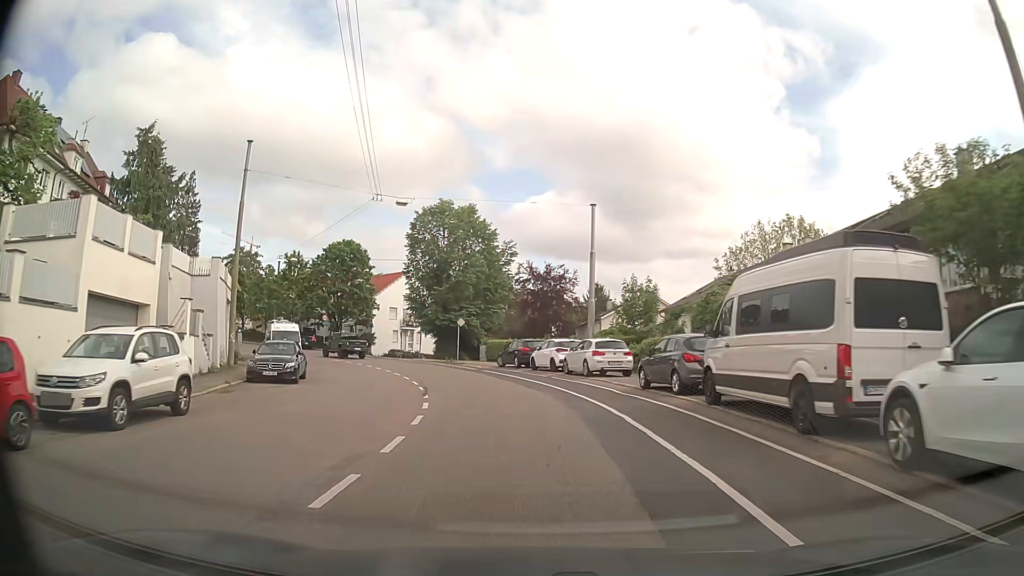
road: secondary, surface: asphalt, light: Day
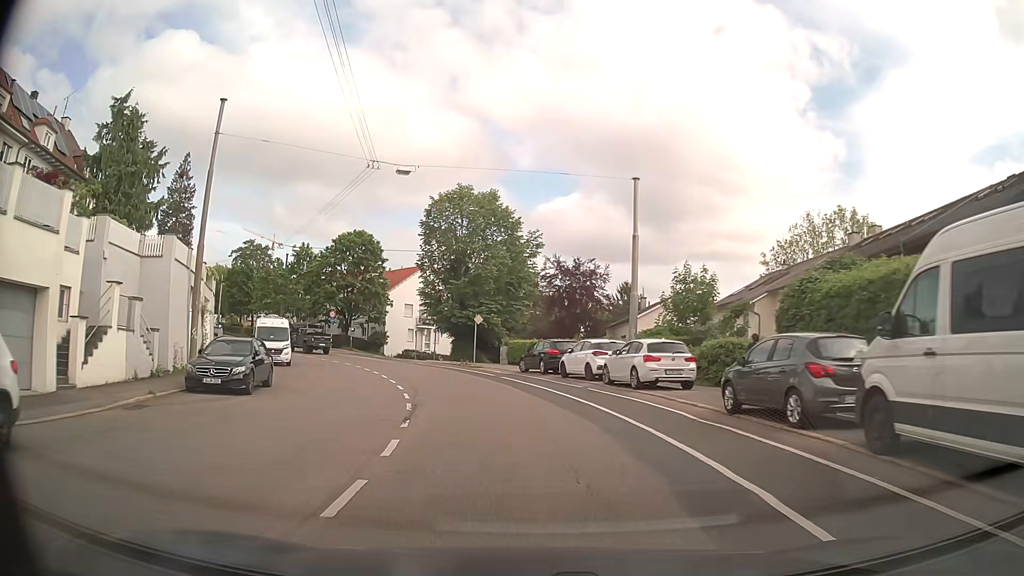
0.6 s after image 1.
(-0.1, +6.1) m; -2°
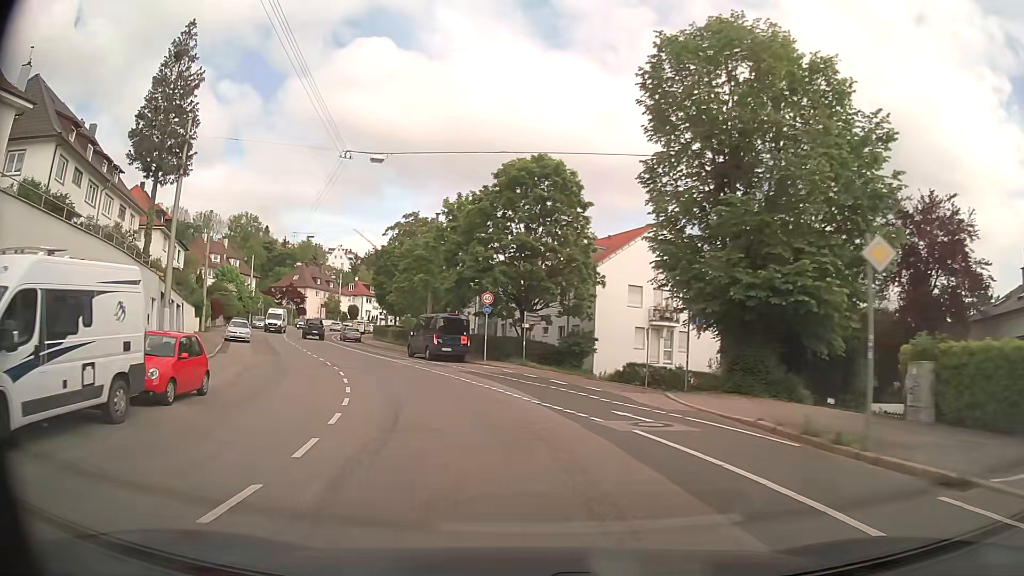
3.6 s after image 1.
(-4.2, +30.6) m; -20°
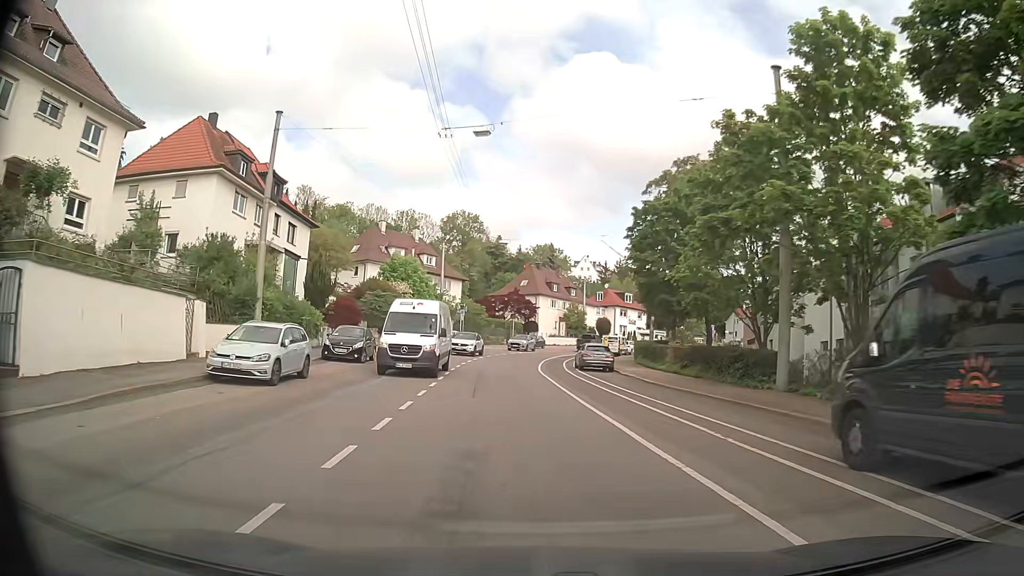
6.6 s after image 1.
(-7.0, +30.5) m; -22°
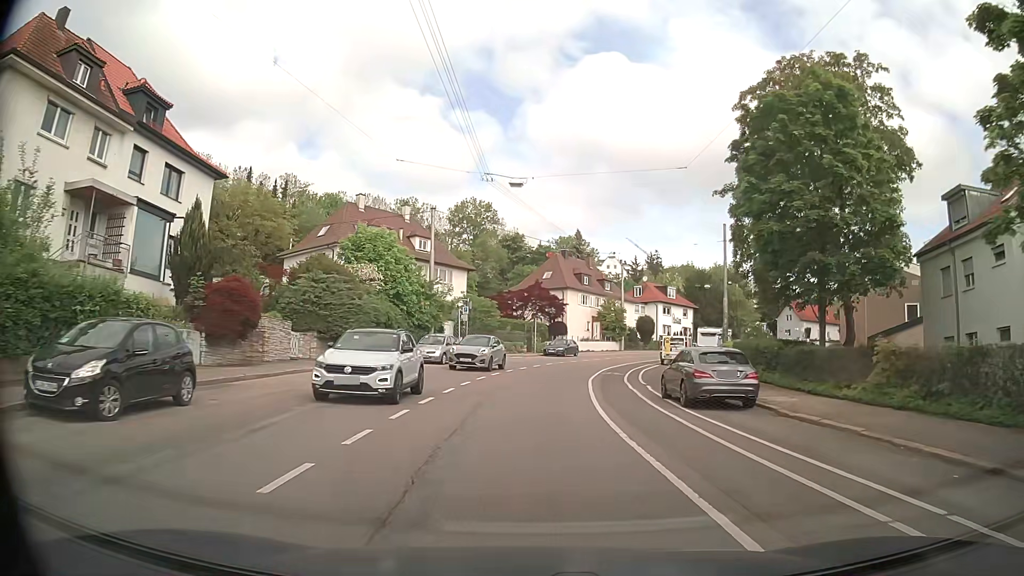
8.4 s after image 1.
(-0.5, +18.9) m; -1°
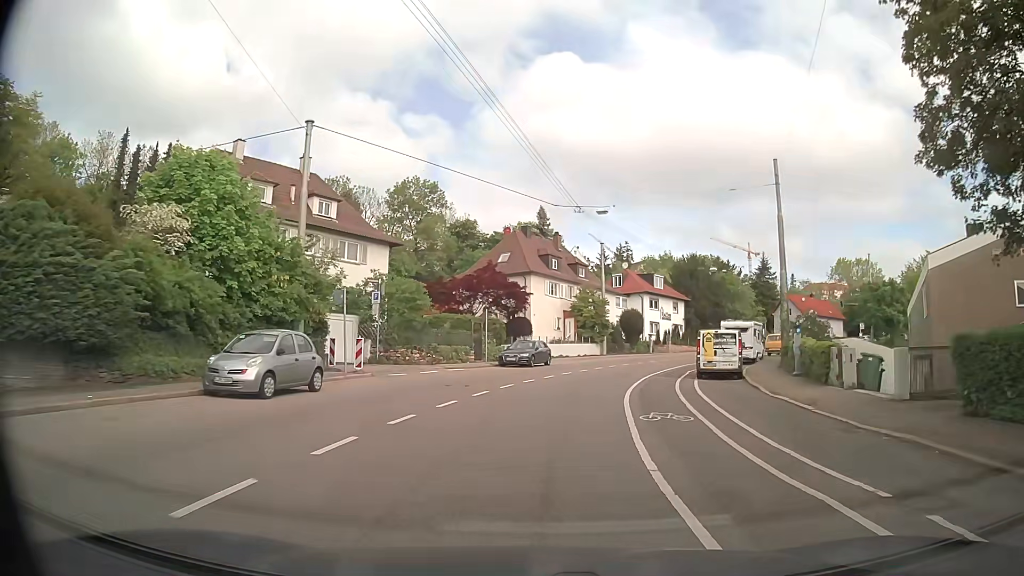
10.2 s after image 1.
(+0.2, +18.9) m; +3°
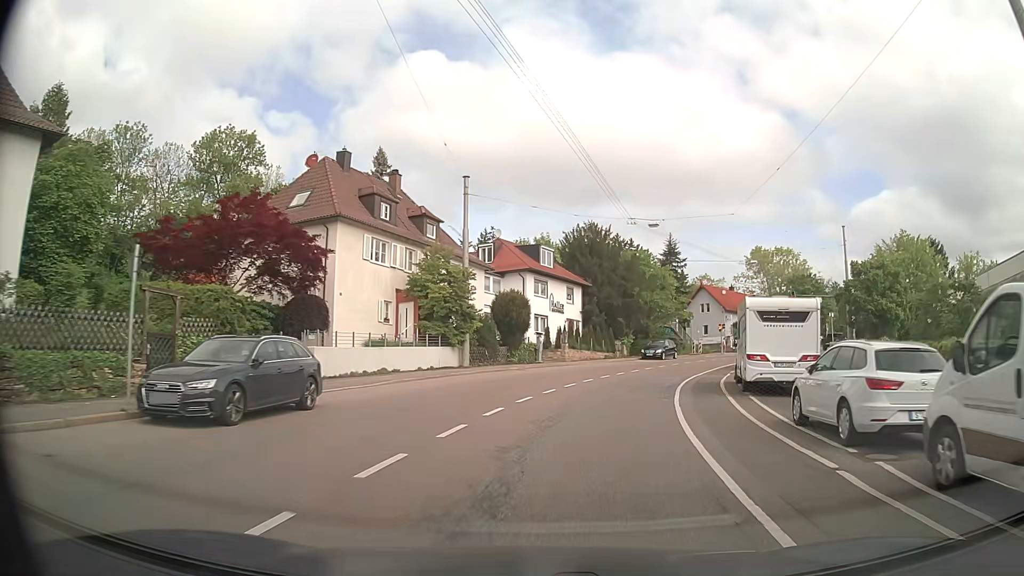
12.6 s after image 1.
(+2.2, +25.1) m; +12°
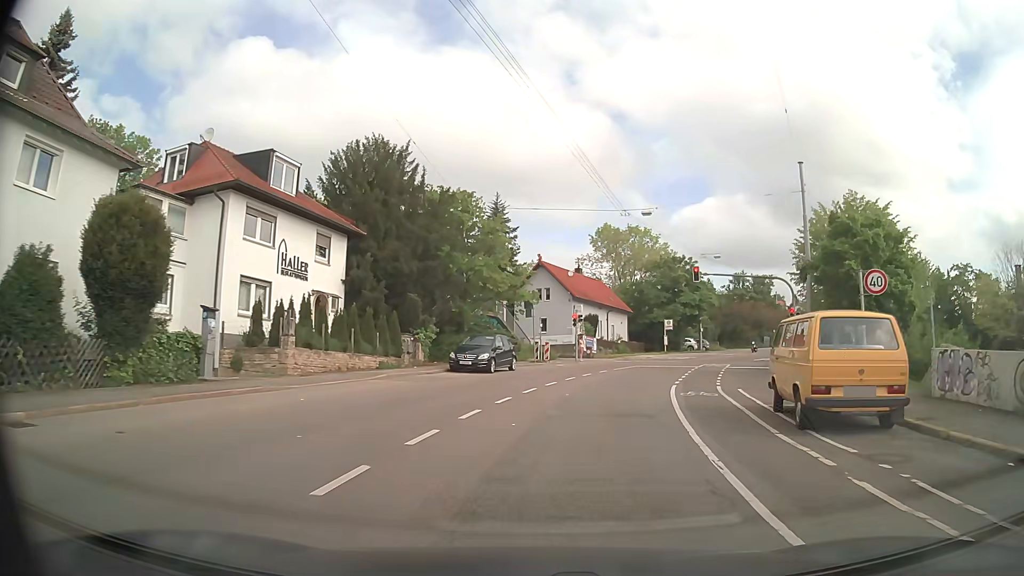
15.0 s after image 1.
(+3.5, +25.1) m; +16°
